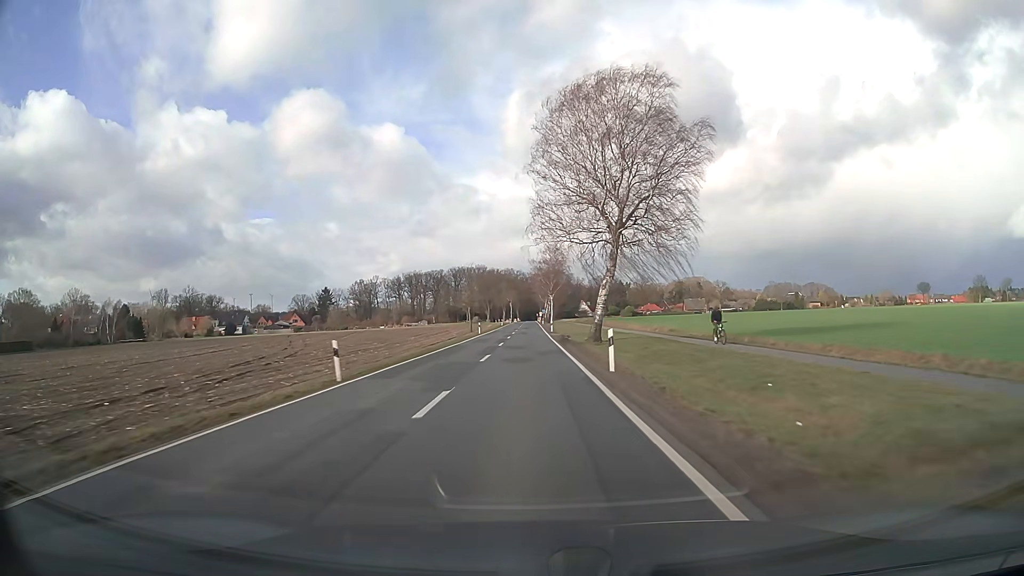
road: secondary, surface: asphalt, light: Day
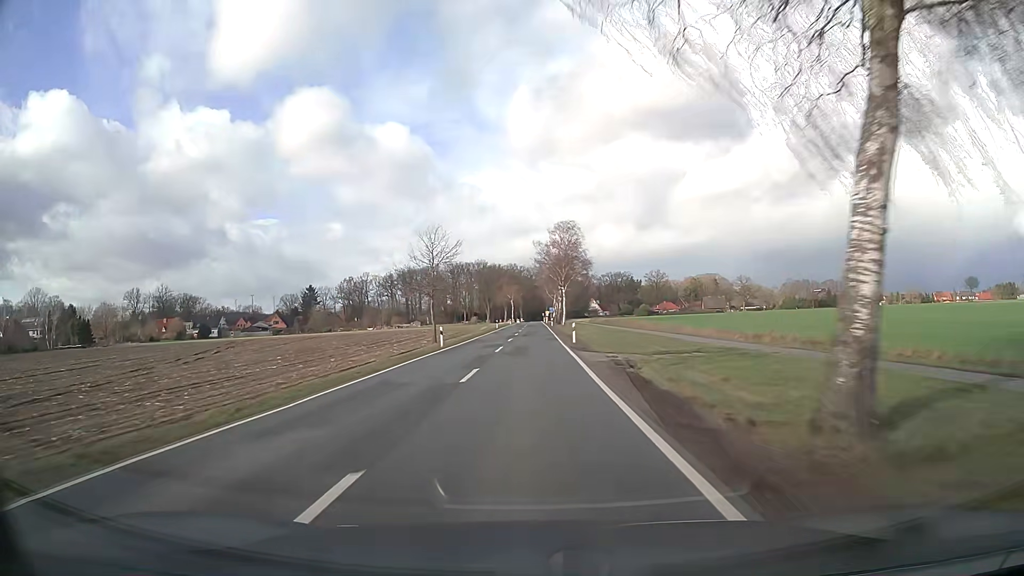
(0.0, +31.0) m; 0°
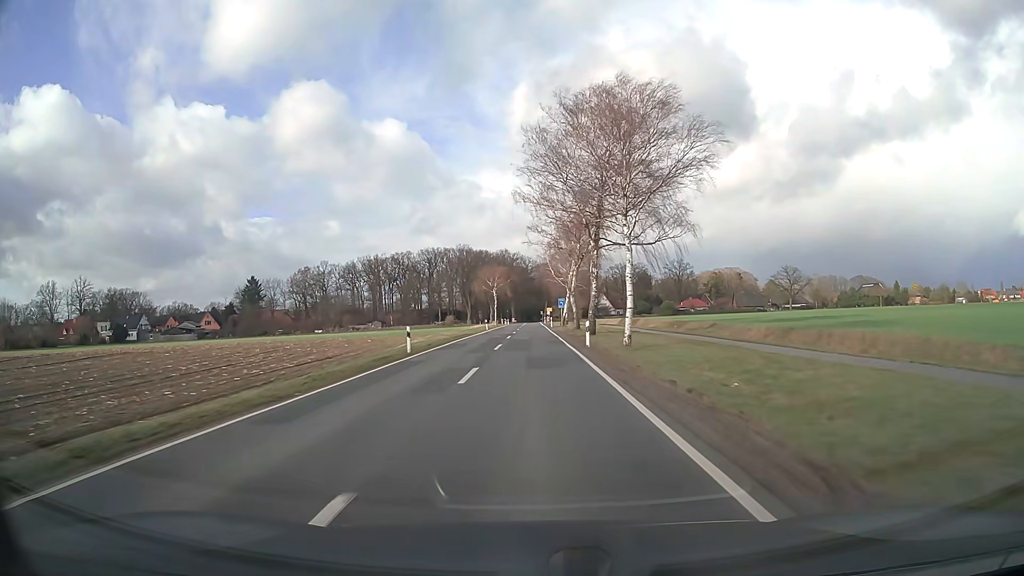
(0.0, +61.7) m; 0°
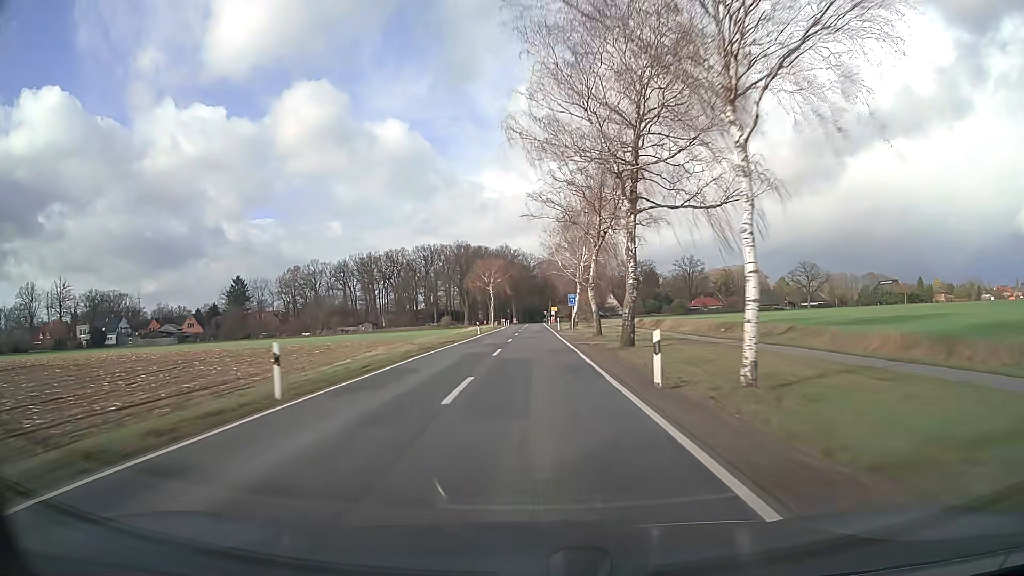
(0.0, +14.7) m; 0°
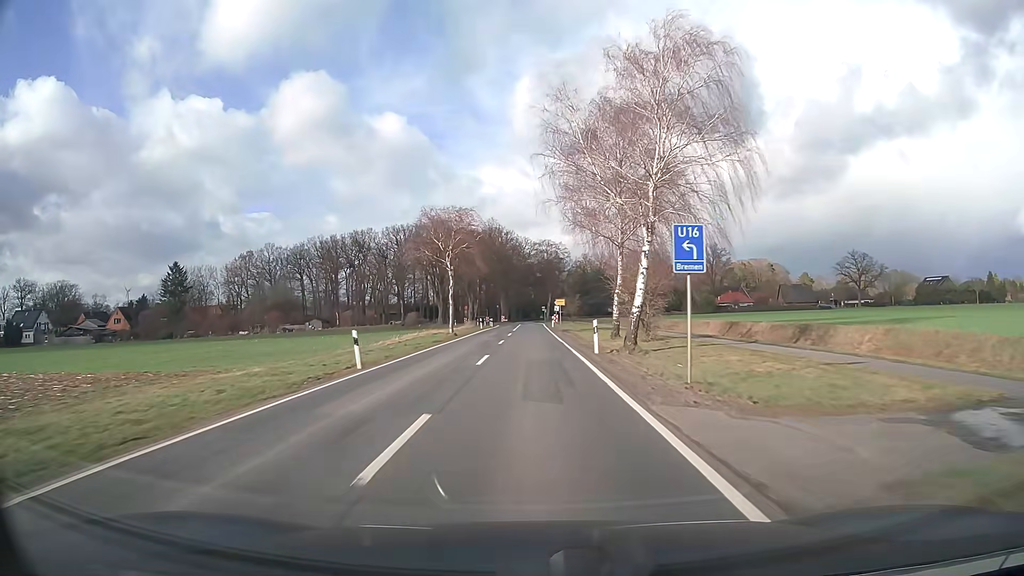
(0.0, +41.3) m; 0°
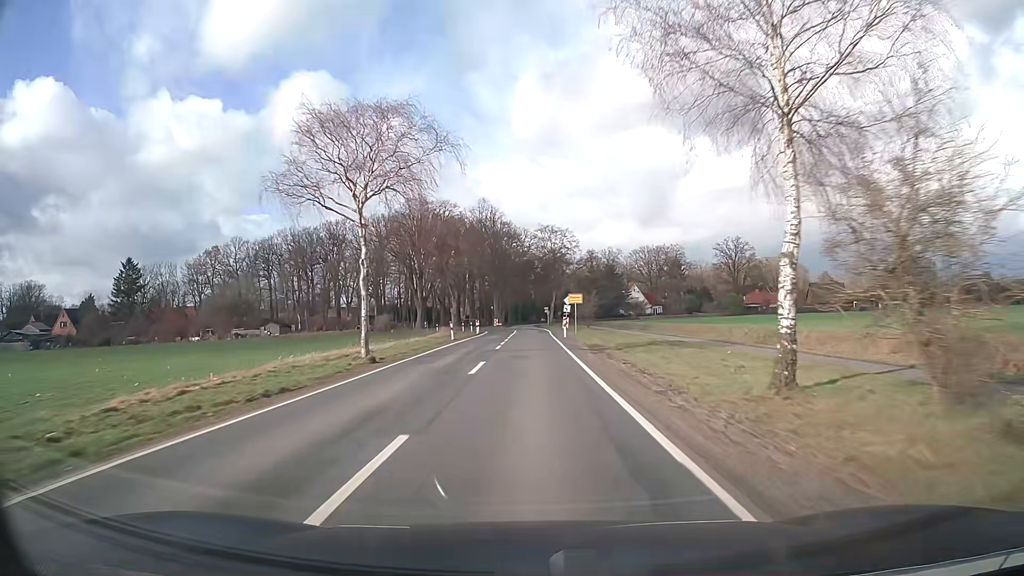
(0.0, +25.4) m; 0°
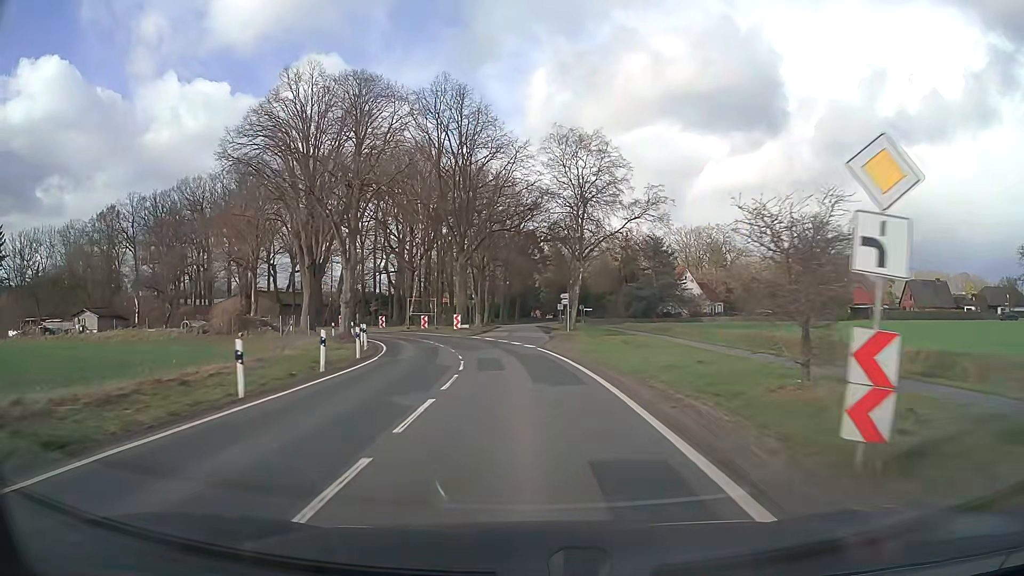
(+0.1, +56.1) m; 0°
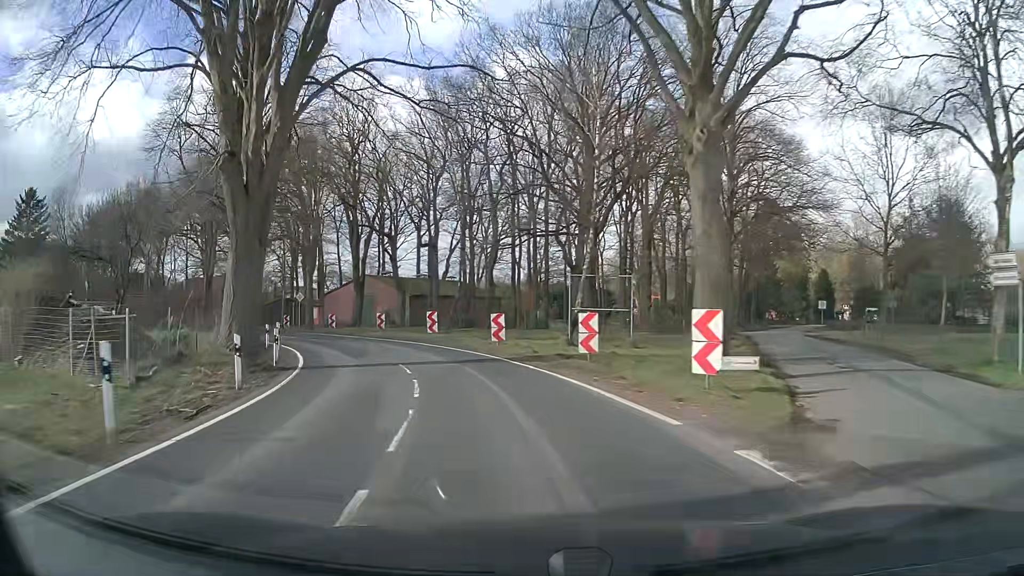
(-4.0, +37.0) m; -17°
(-1, +10) (-3, +20) (-6, +29) (-11, +38) (-17, +46) (-24, +53) (-32, +59) (-40, +65) (-48, +70) (-57, +75) m
